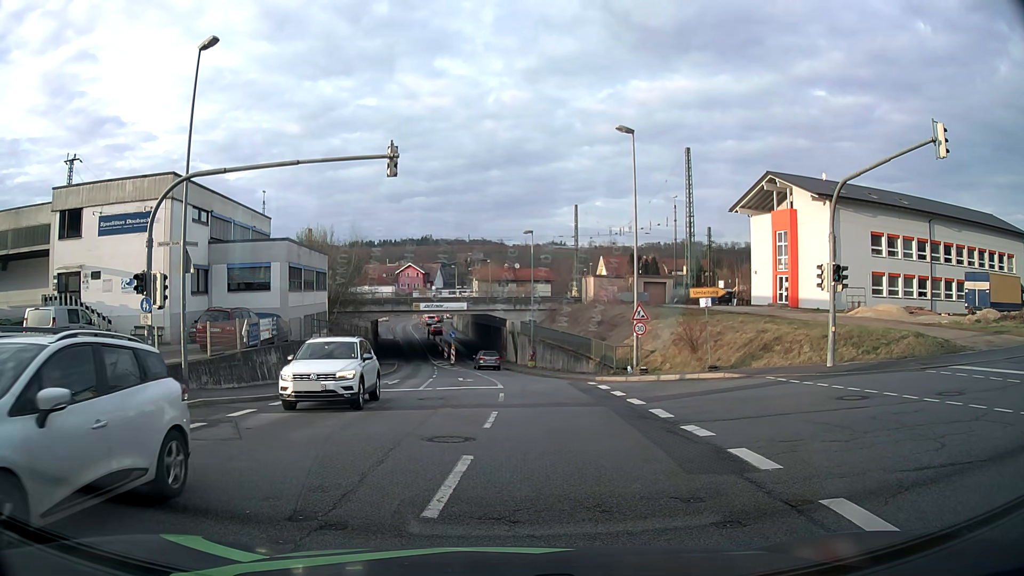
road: tertiary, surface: asphalt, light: Day
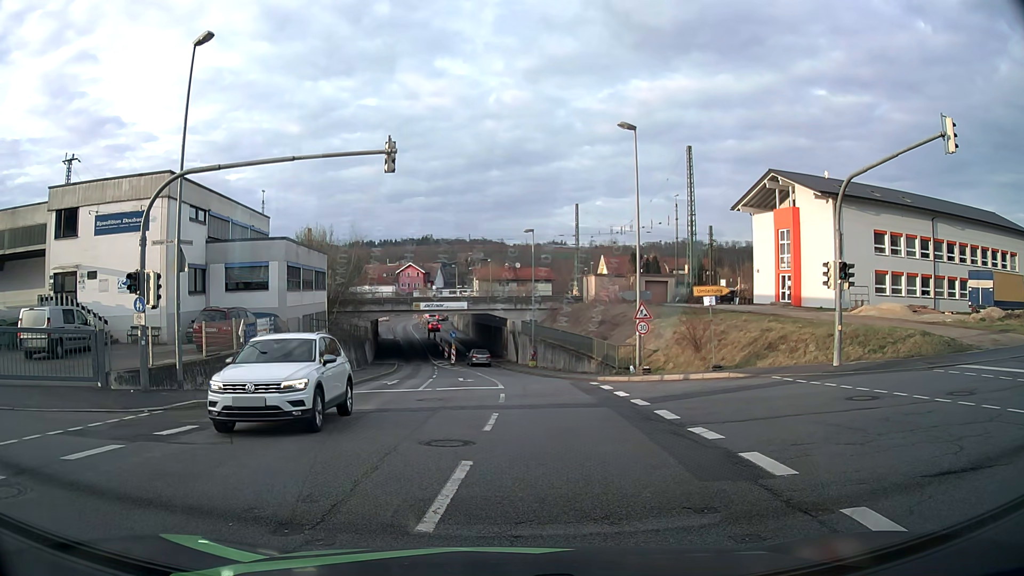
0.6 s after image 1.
(0.0, +0.4) m; 0°
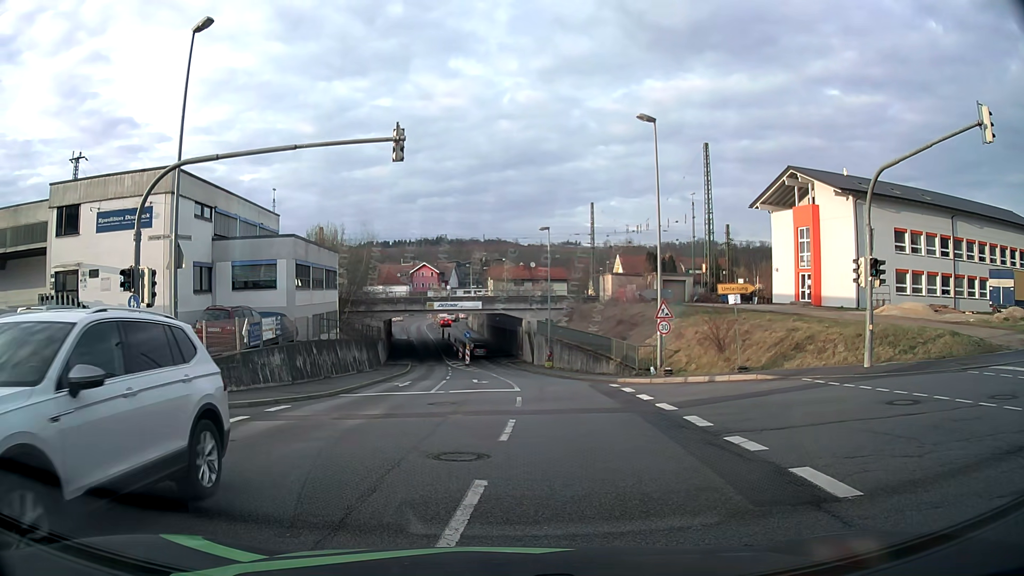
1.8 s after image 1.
(0.0, +1.1) m; 0°
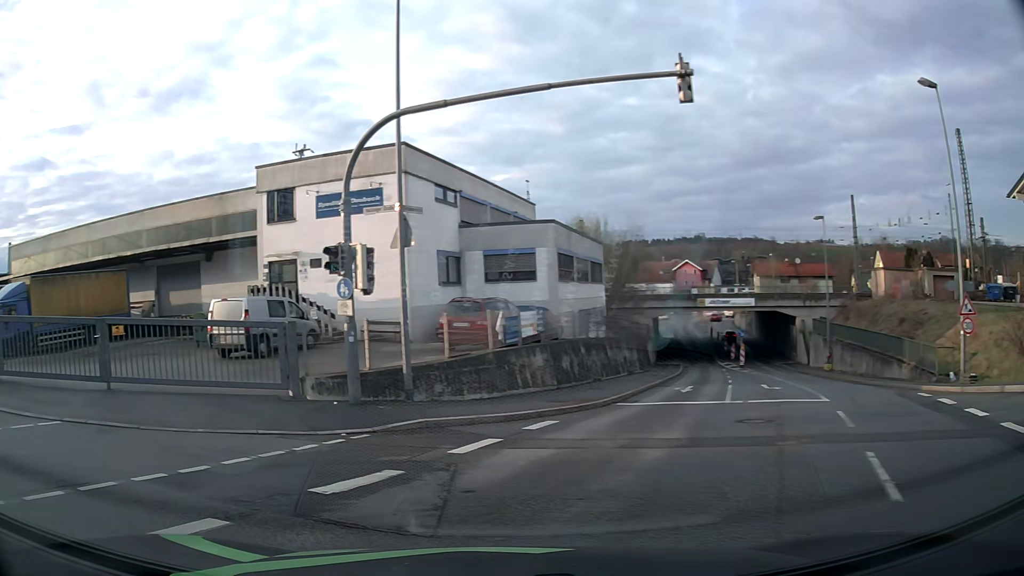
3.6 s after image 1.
(-0.7, +4.0) m; -23°
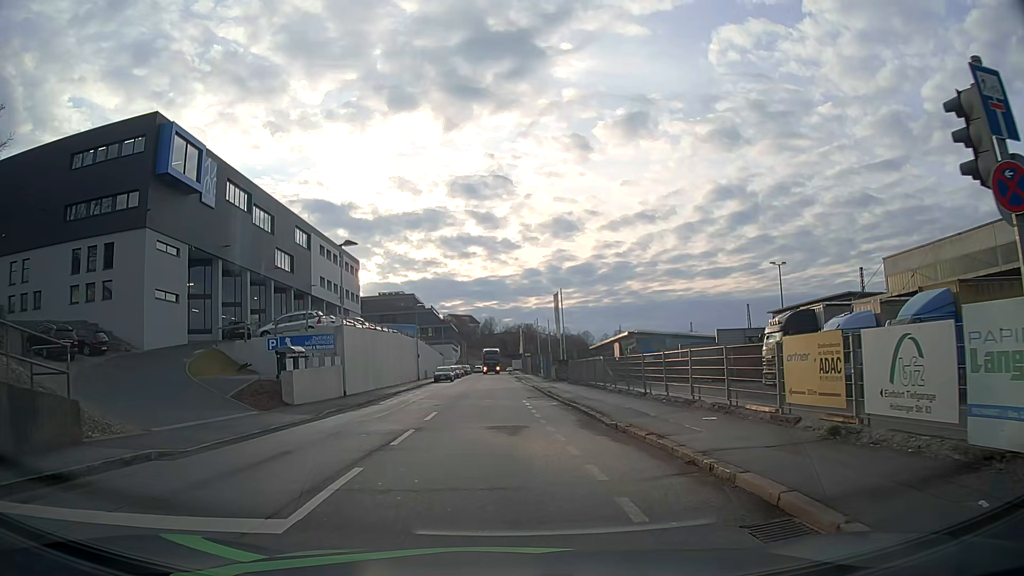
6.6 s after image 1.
(-8.7, +8.3) m; -76°
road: residential
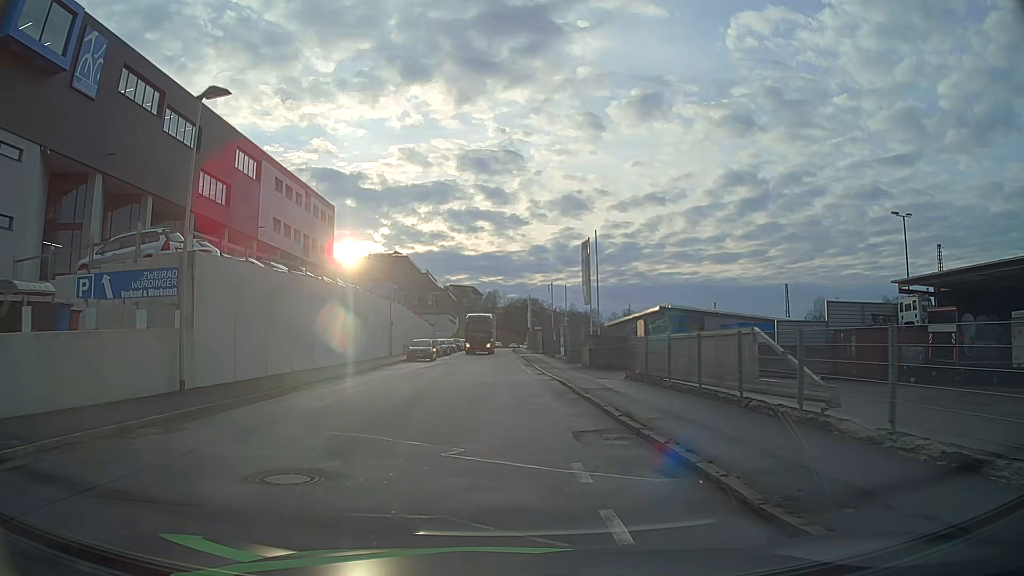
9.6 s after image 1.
(+0.4, +19.2) m; +1°
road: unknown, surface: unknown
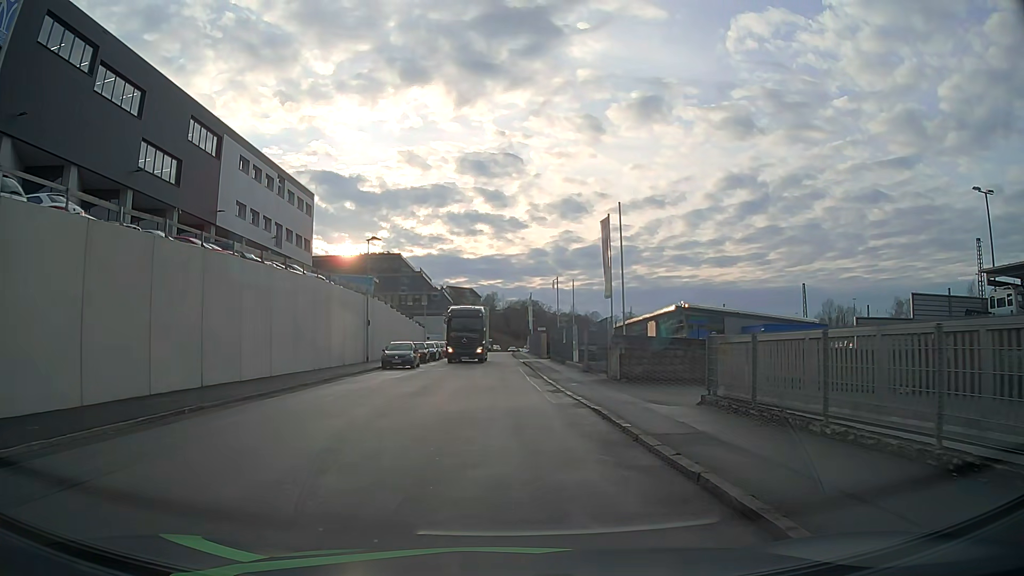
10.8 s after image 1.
(0.0, +8.7) m; +1°
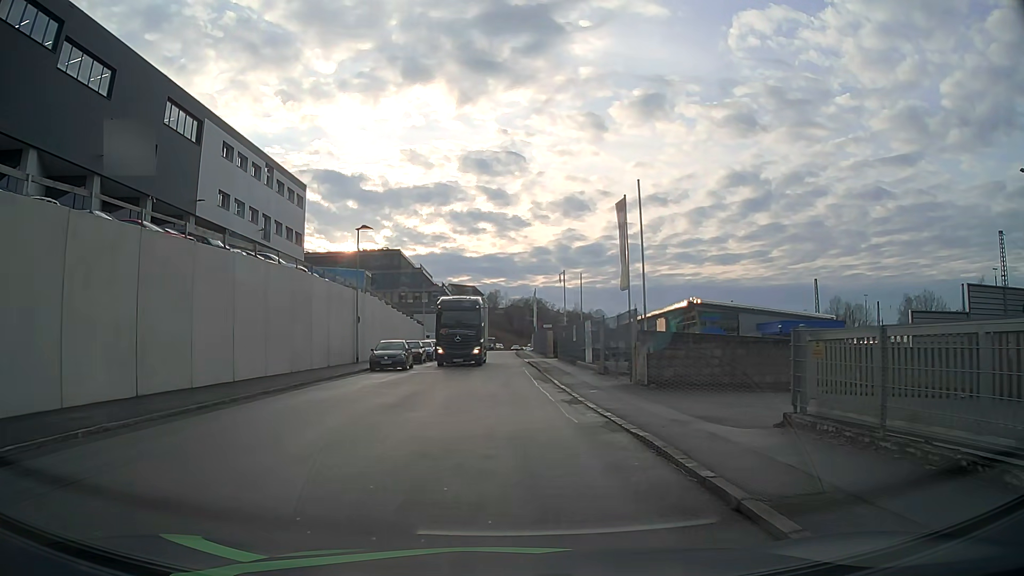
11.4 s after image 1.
(0.0, +4.0) m; -1°
